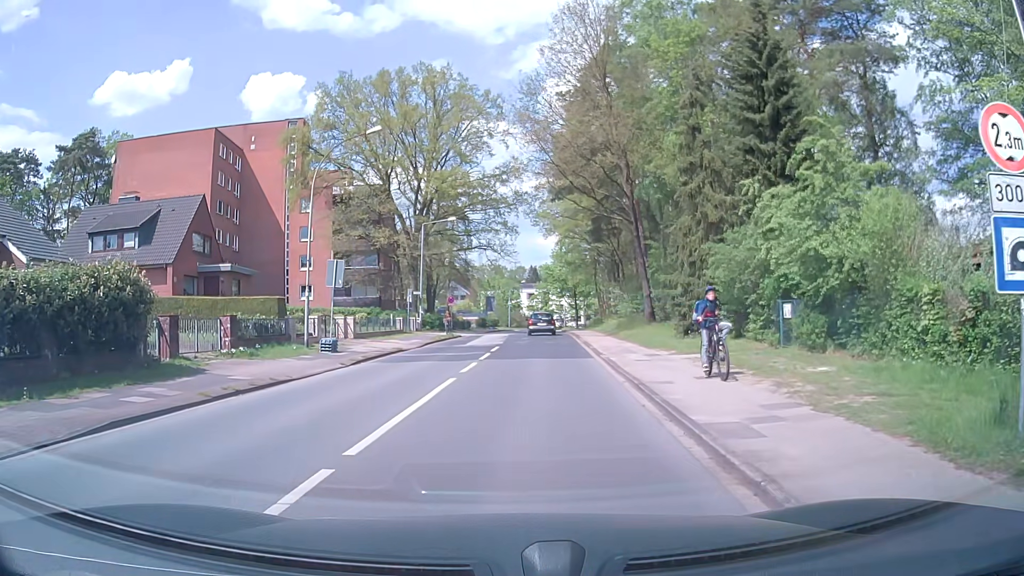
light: Day
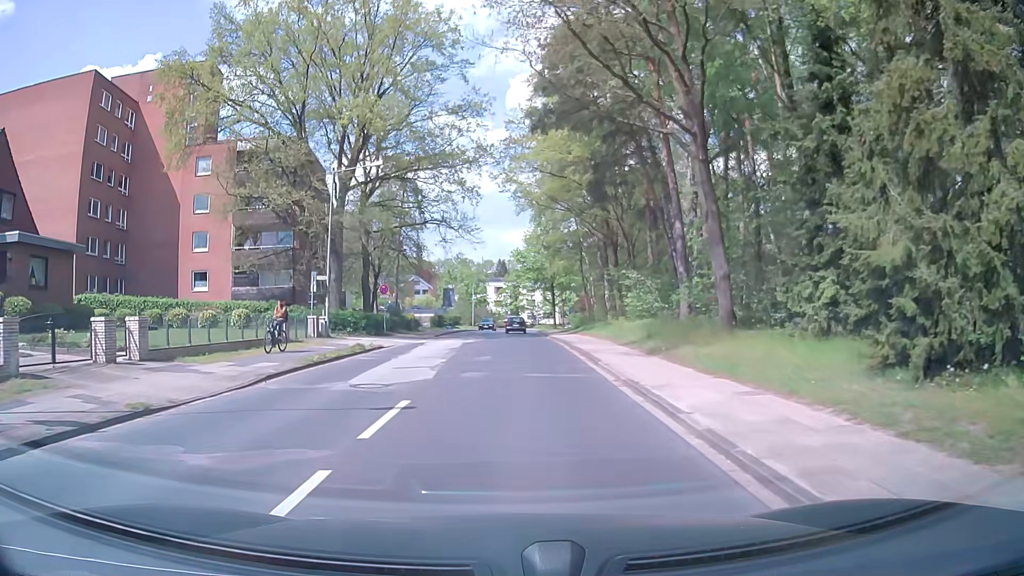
(+0.4, +17.5) m; +2°
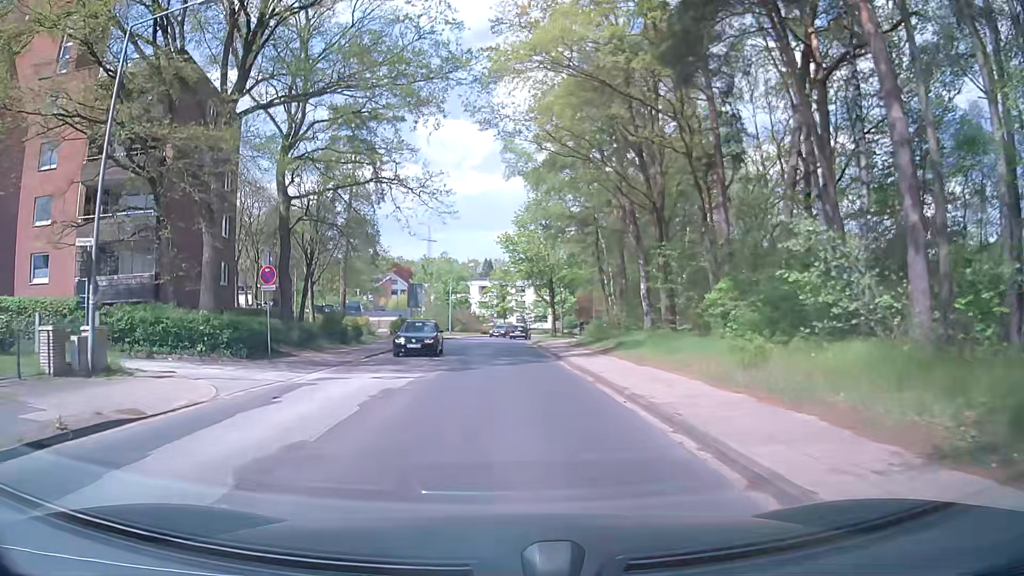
(+0.1, +18.1) m; +2°
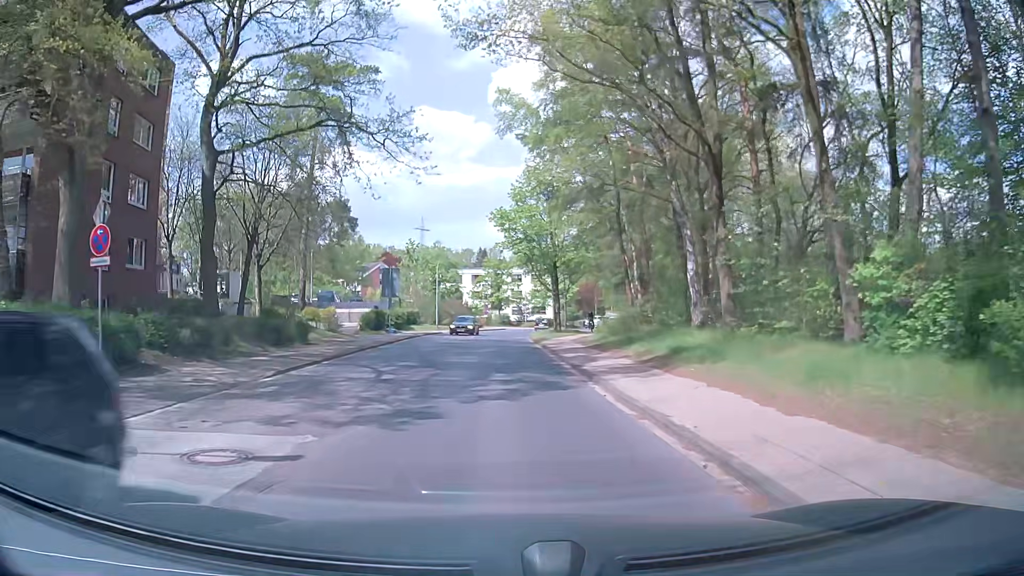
(-0.2, +9.8) m; -2°
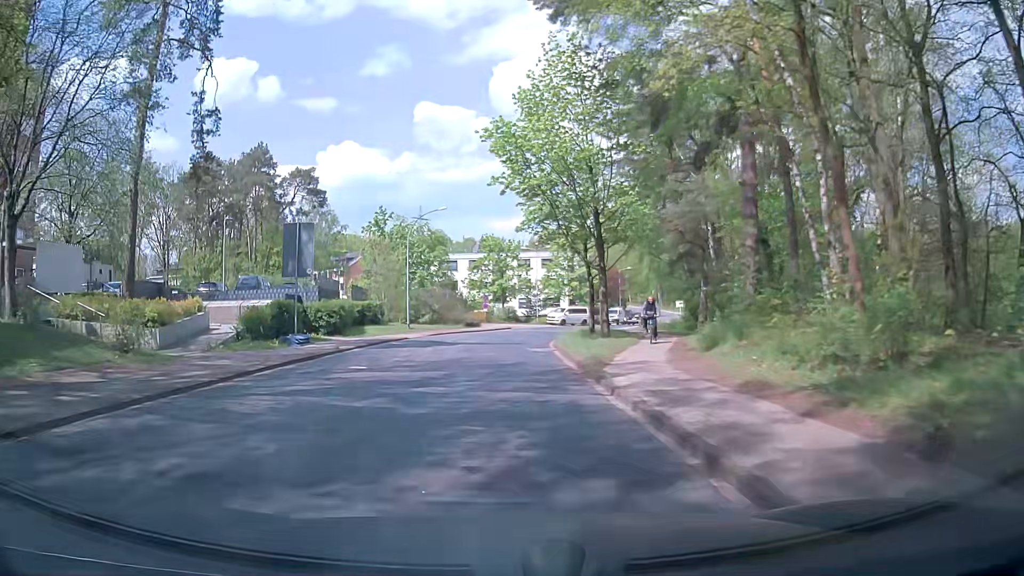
(+0.5, +21.8) m; 0°
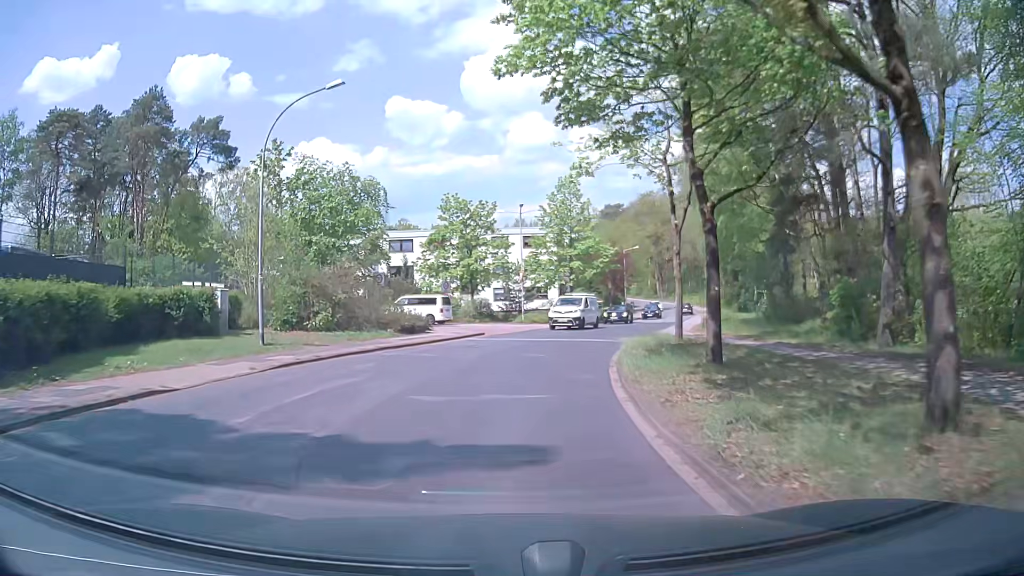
(+0.4, +23.4) m; +2°
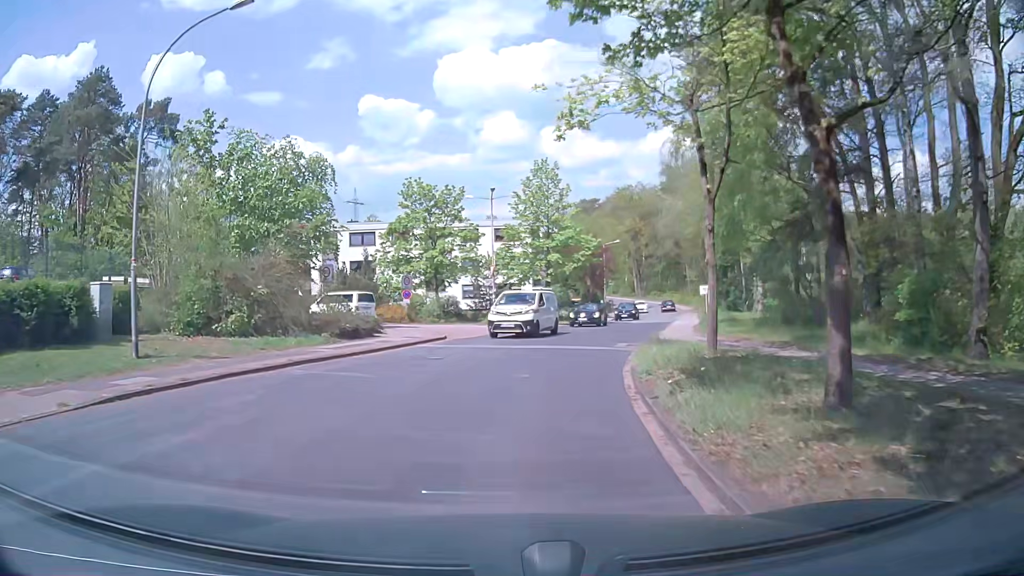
(+0.2, +5.9) m; +4°
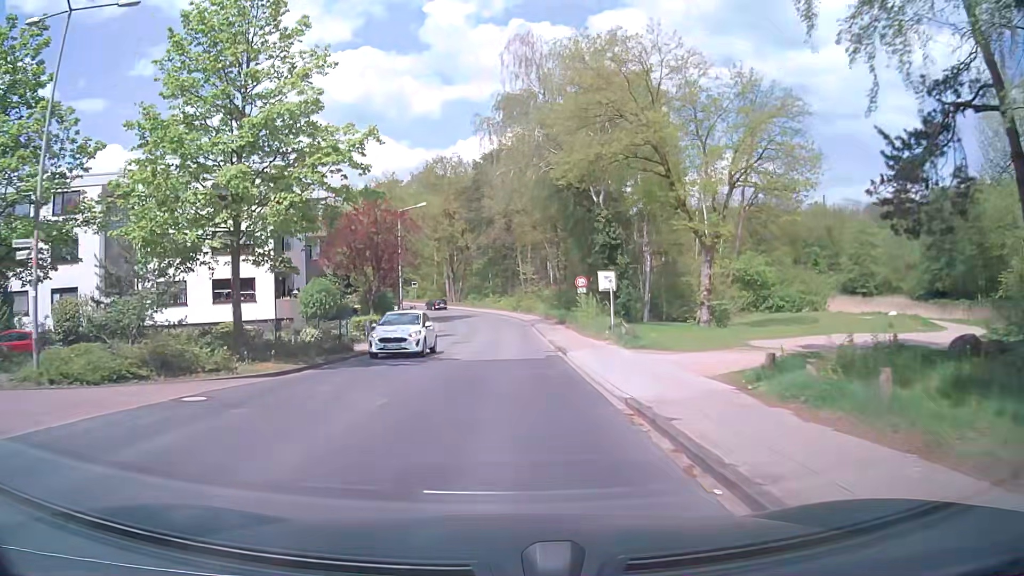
(+4.3, +30.3) m; +16°
